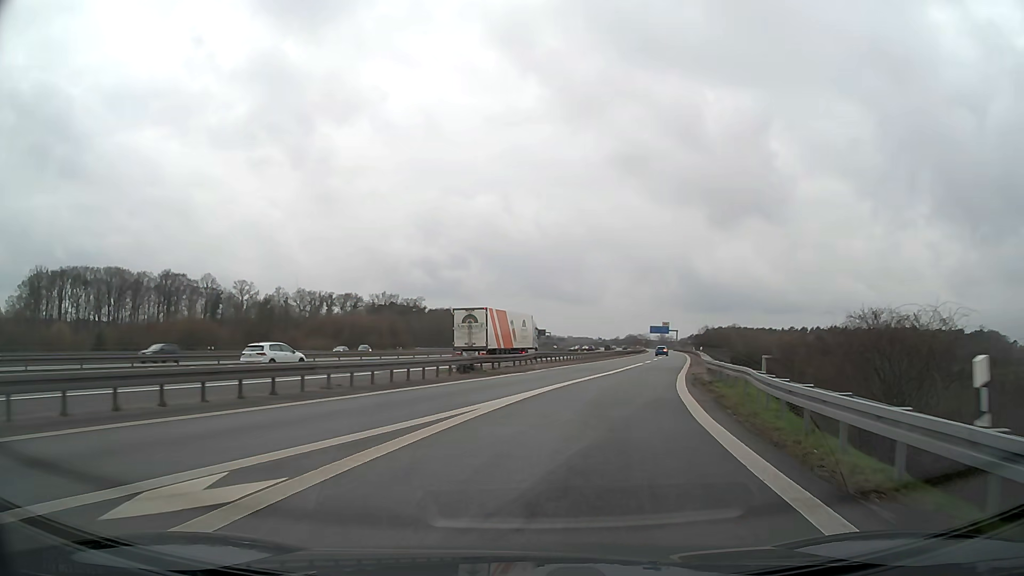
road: motorway_link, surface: asphalt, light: Day
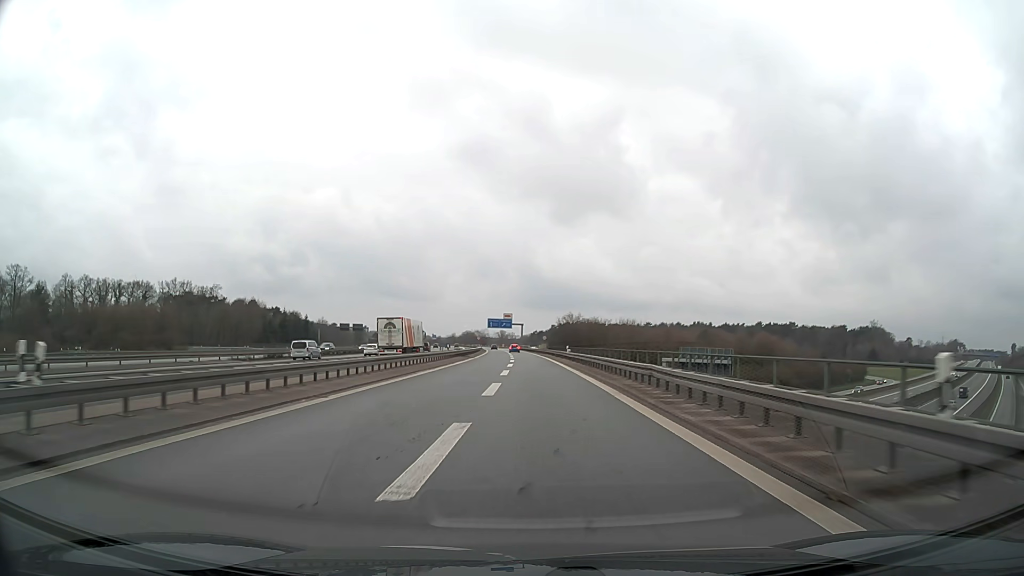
(+10.6, +49.4) m; +16°
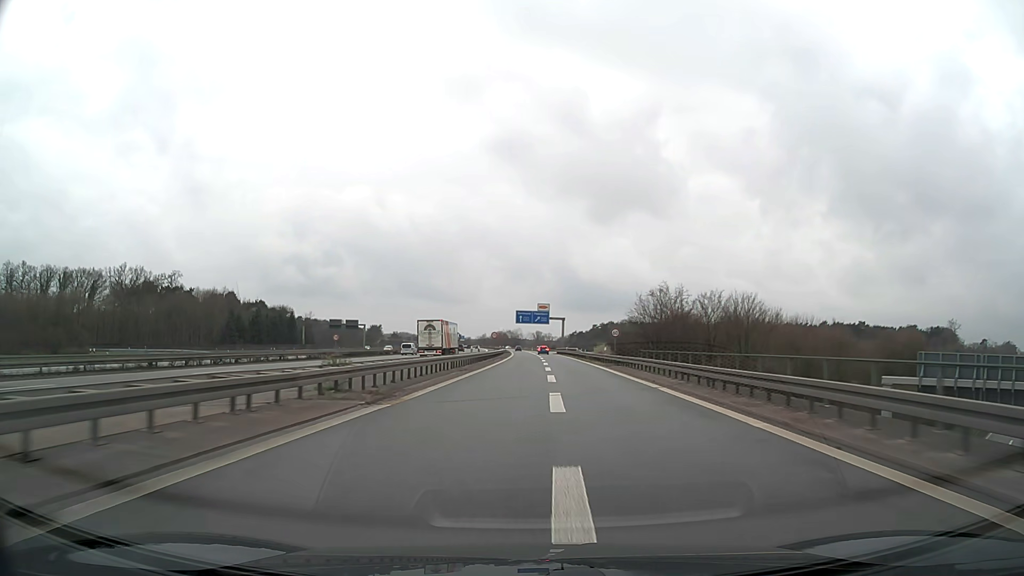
(-1.3, +53.7) m; -3°
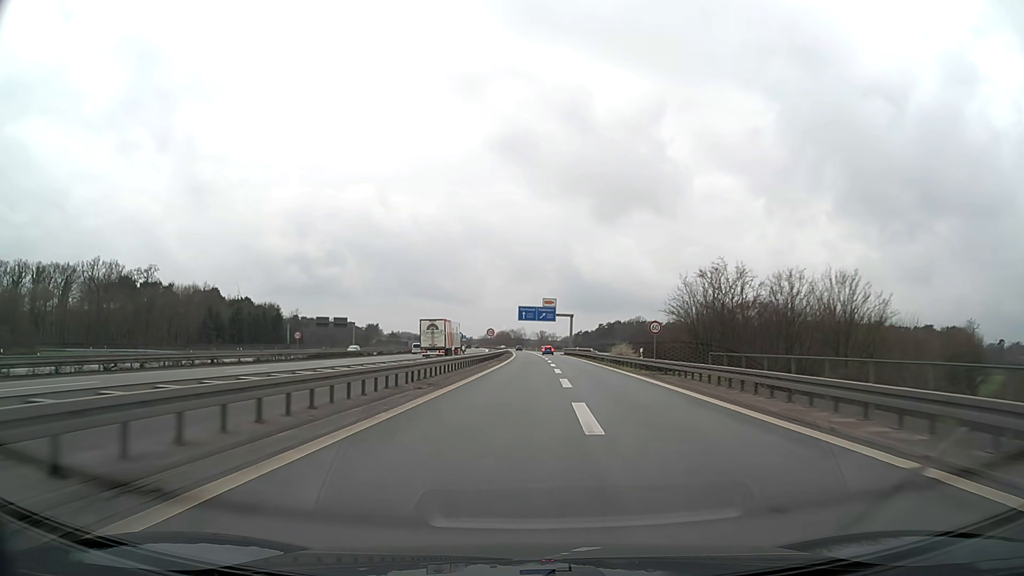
(-0.1, +15.6) m; 0°
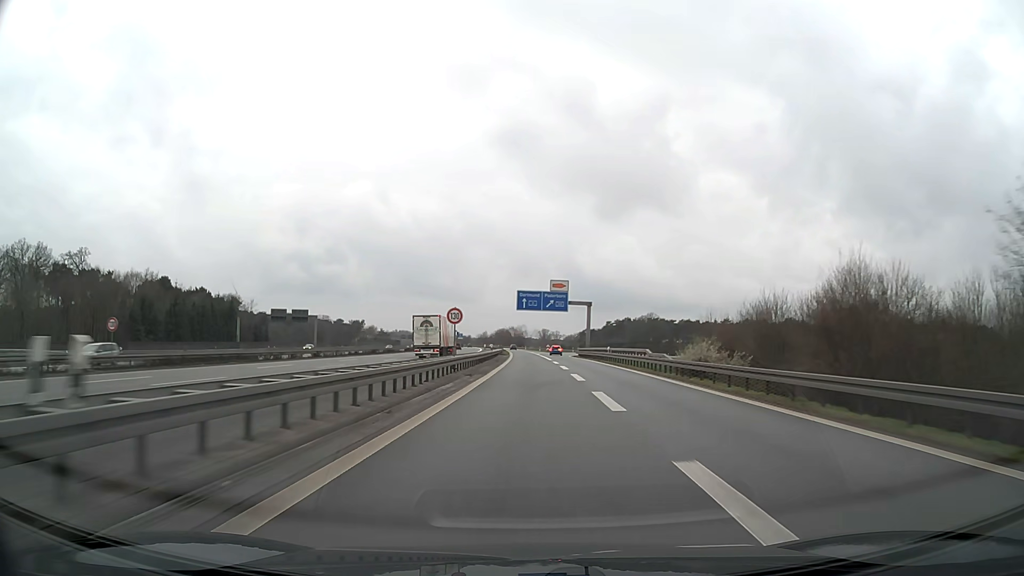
(0.0, +33.5) m; 0°
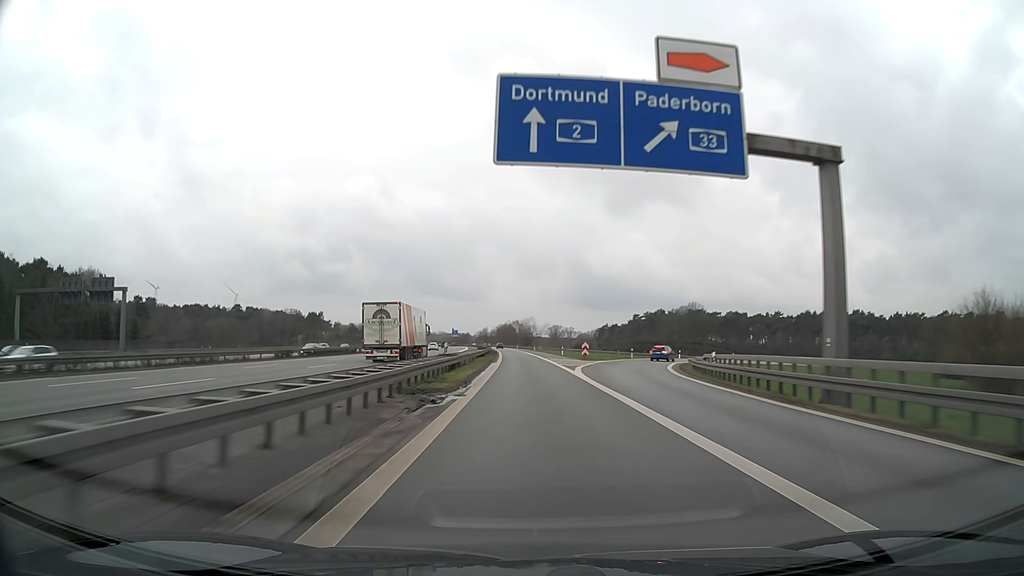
(-0.4, +75.0) m; -1°
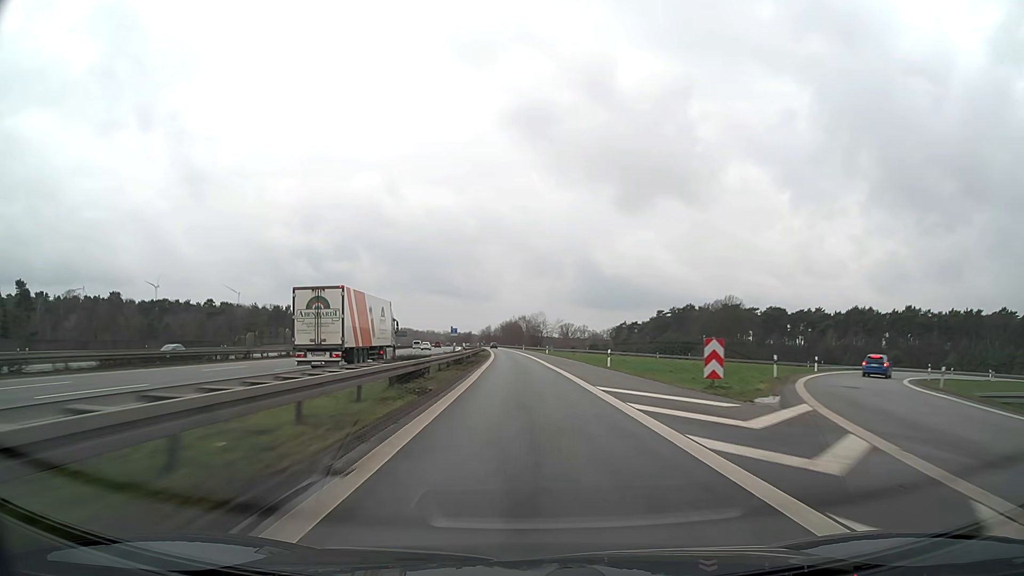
(-0.3, +41.0) m; -1°
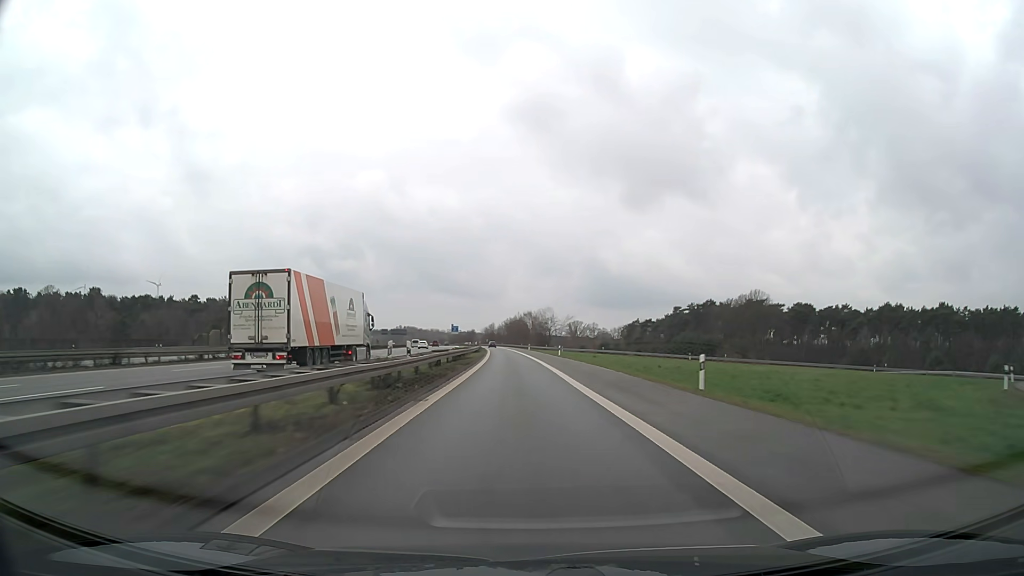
(-0.1, +21.3) m; 0°
(0, +10) (0, +20) (0, +30) (-1, +40) (-1, +50) (-1, +60) (-2, +70) (-2, +80) (-3, +90) (-4, +100) m
